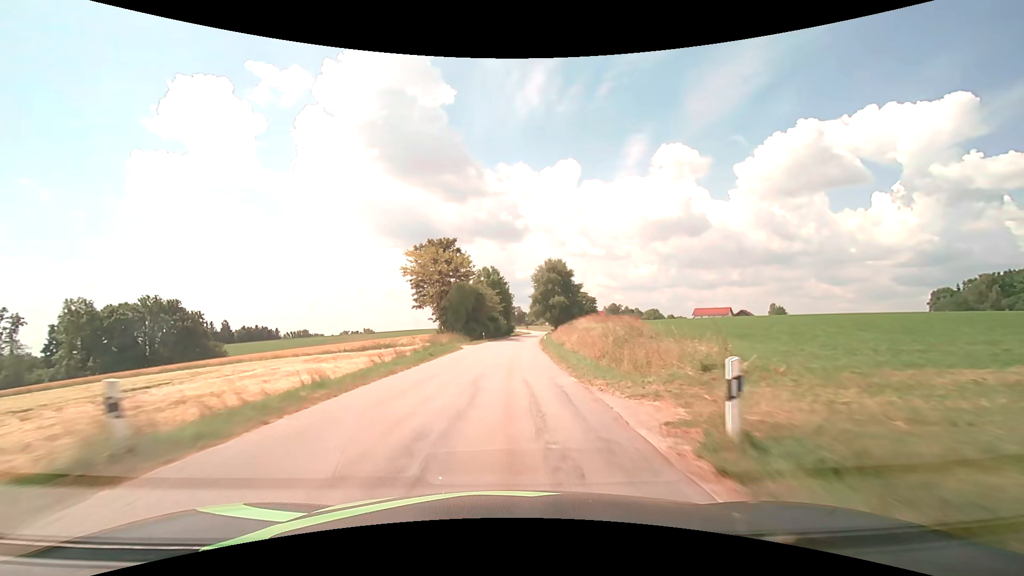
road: tertiary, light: Day
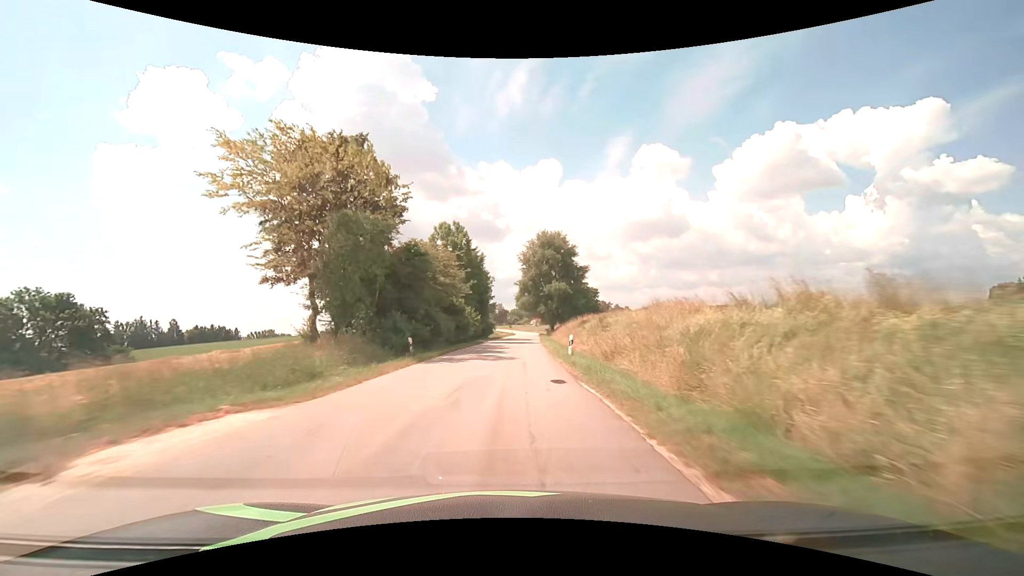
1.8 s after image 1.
(+0.7, +34.5) m; +2°
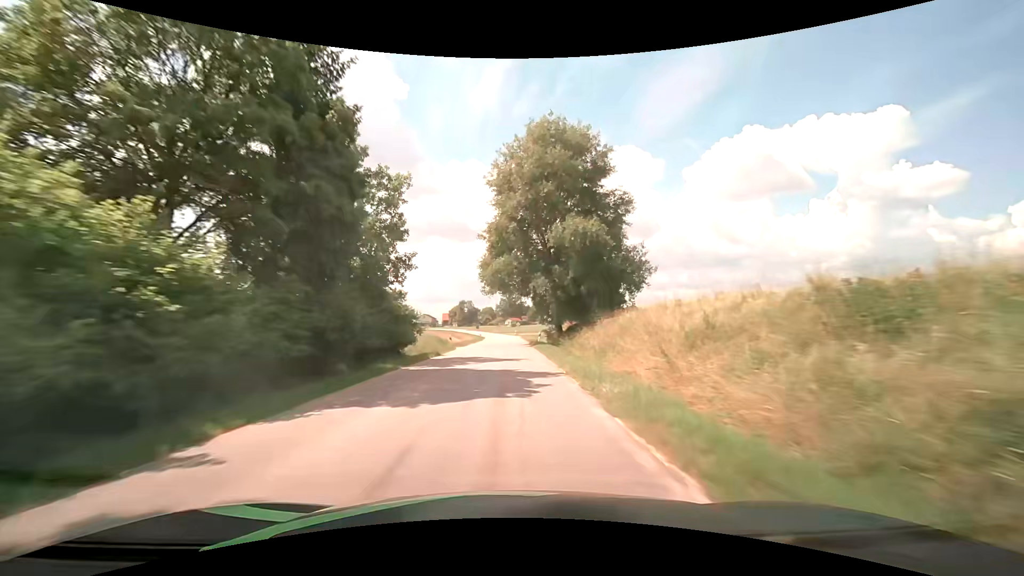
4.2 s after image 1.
(+1.3, +46.6) m; +3°
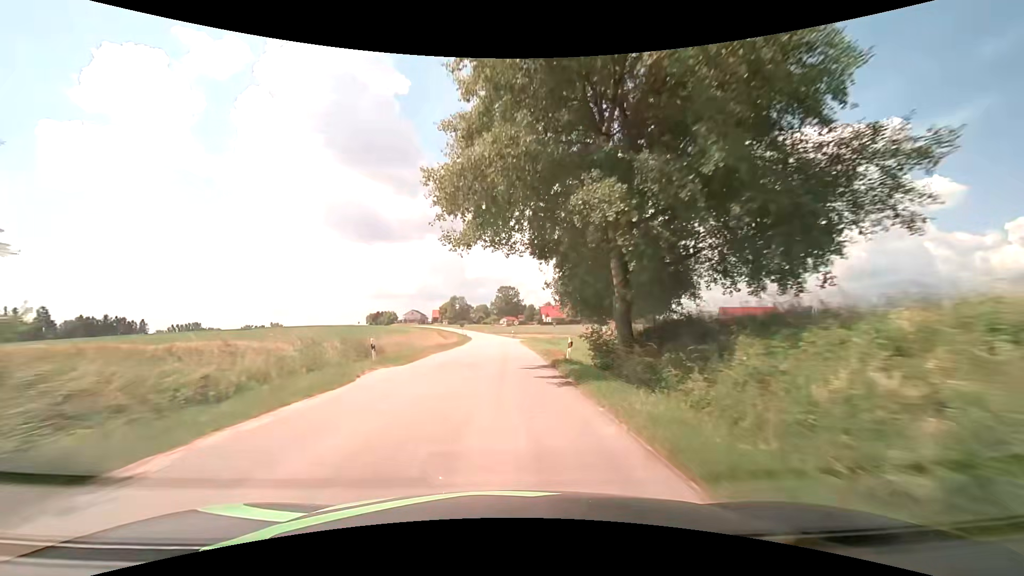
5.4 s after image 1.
(0.0, +23.6) m; 0°
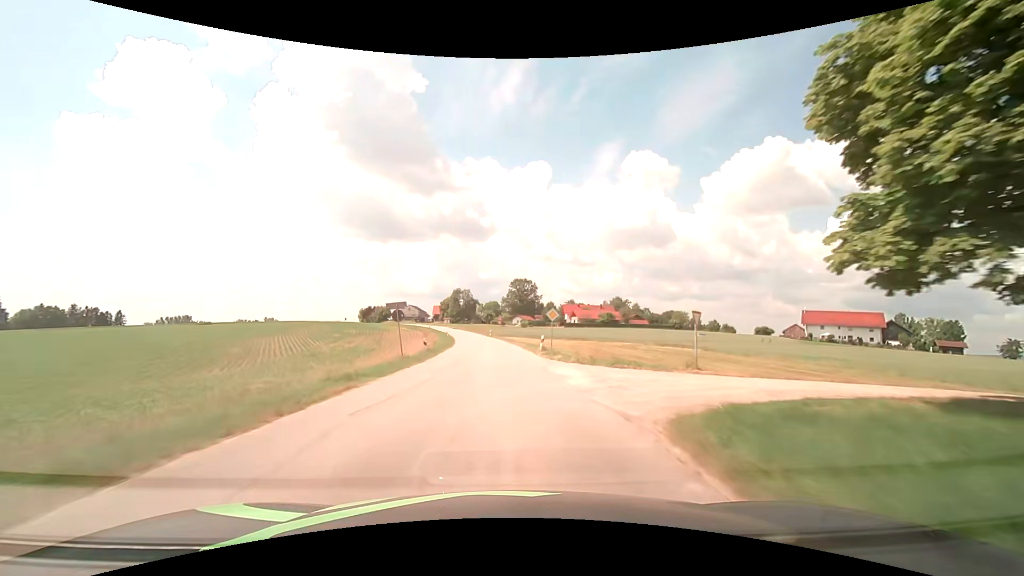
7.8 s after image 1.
(-0.4, +46.4) m; -1°
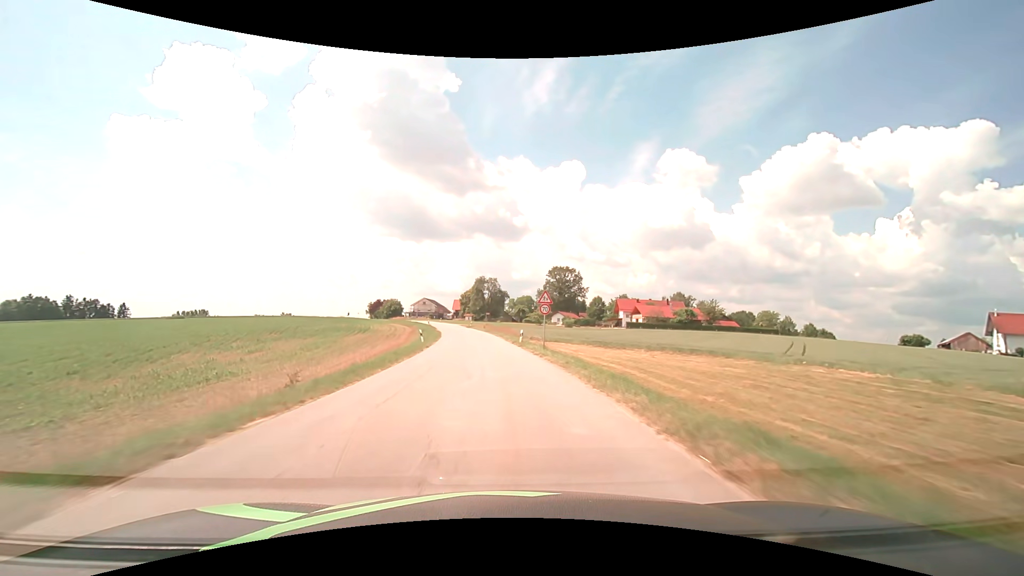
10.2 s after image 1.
(-1.3, +45.6) m; -4°
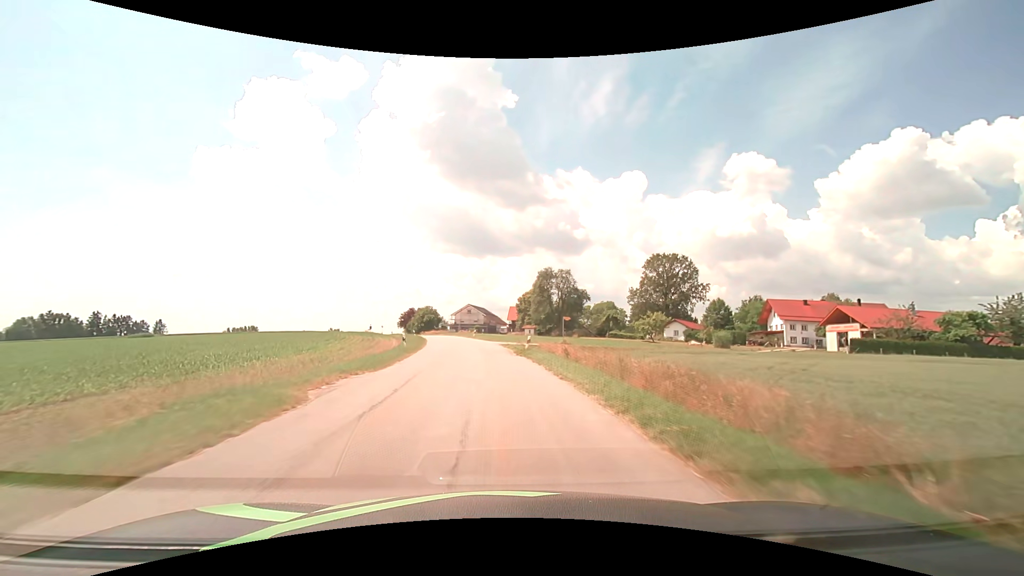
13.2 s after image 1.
(-3.3, +55.4) m; -7°
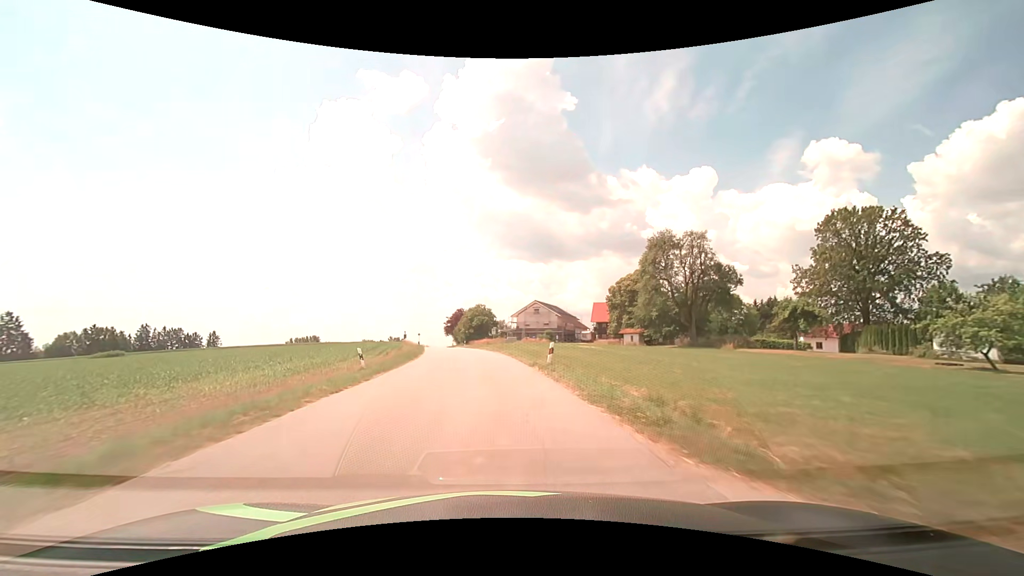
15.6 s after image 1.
(-3.1, +42.6) m; -8°
(0, +10) (-1, +20) (-2, +30) (-3, +40) (-4, +50) (-6, +60) (-8, +69) (-9, +79) (-11, +89) (-13, +99) m
